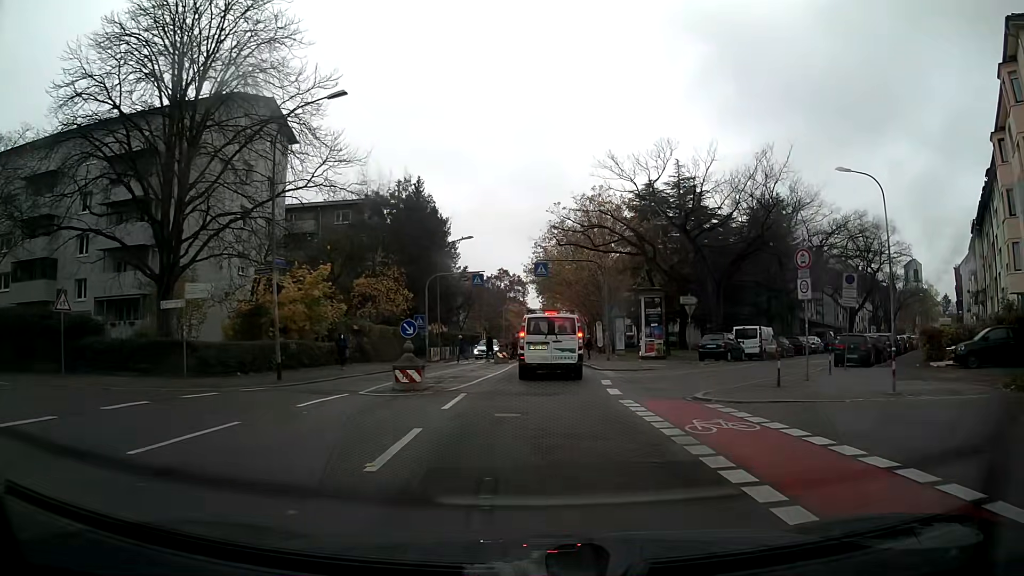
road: secondary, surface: asphalt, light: Day
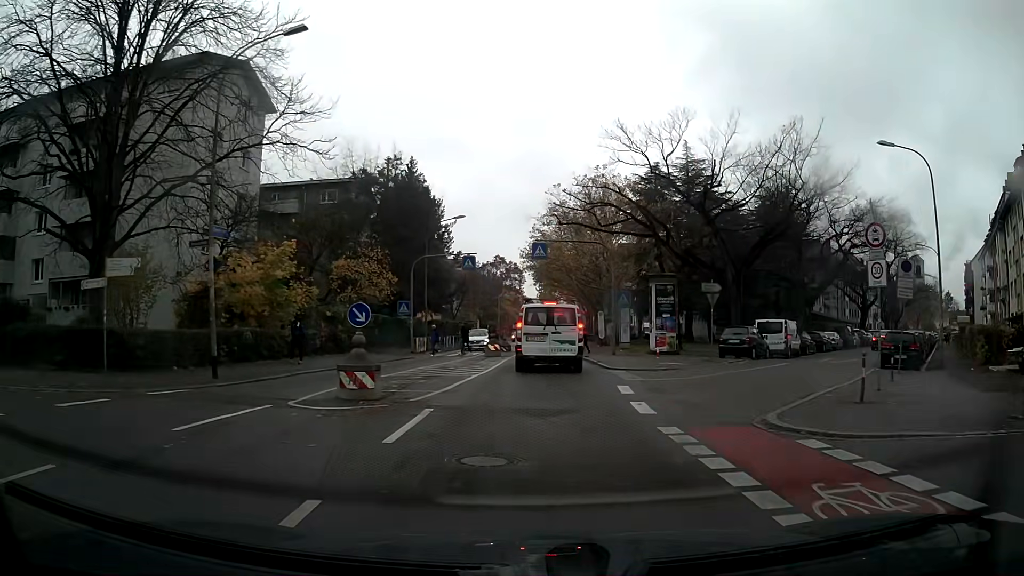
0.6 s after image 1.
(0.0, +4.5) m; 0°
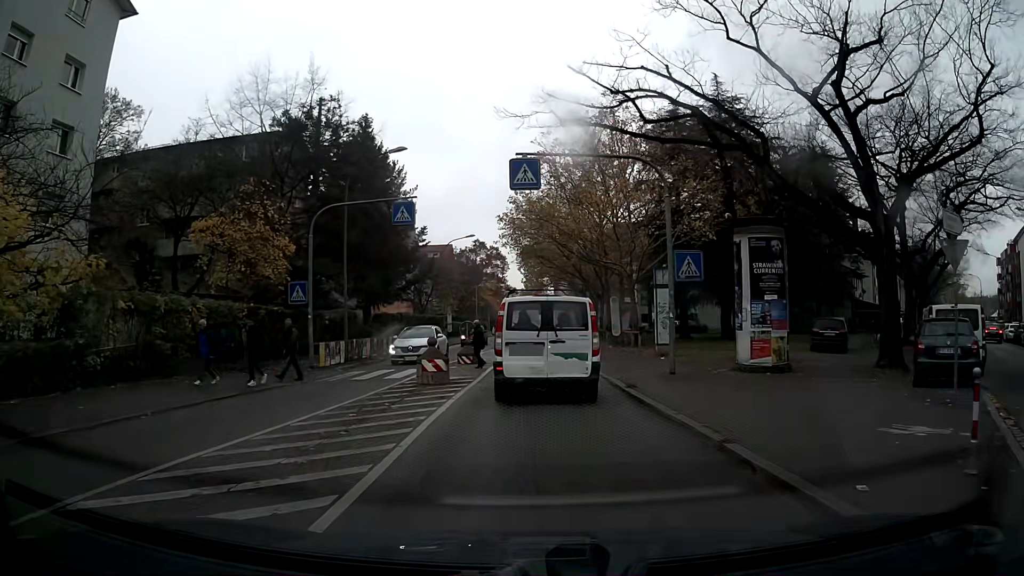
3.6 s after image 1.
(+0.1, +16.9) m; +1°
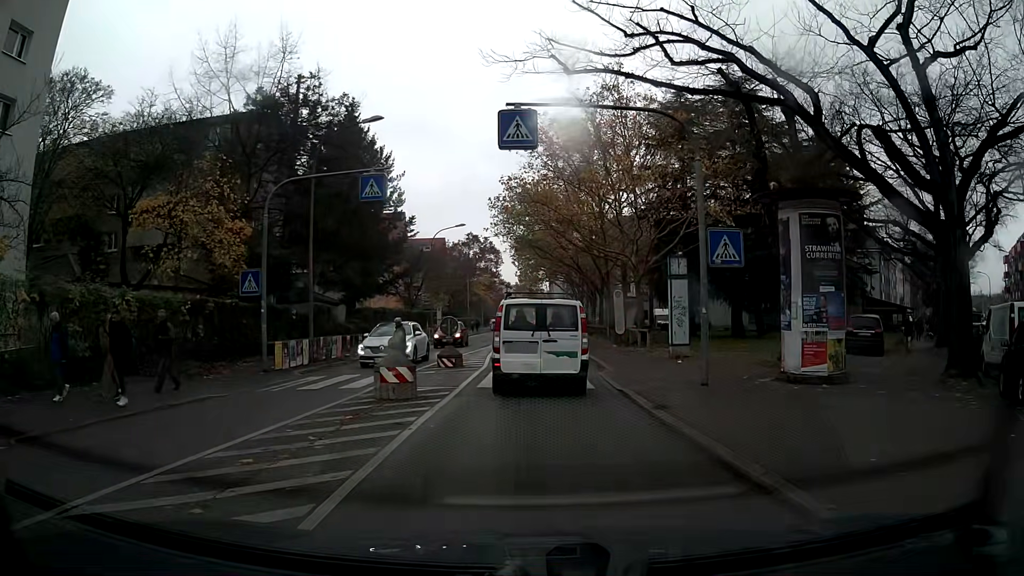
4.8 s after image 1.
(0.0, +3.9) m; +1°
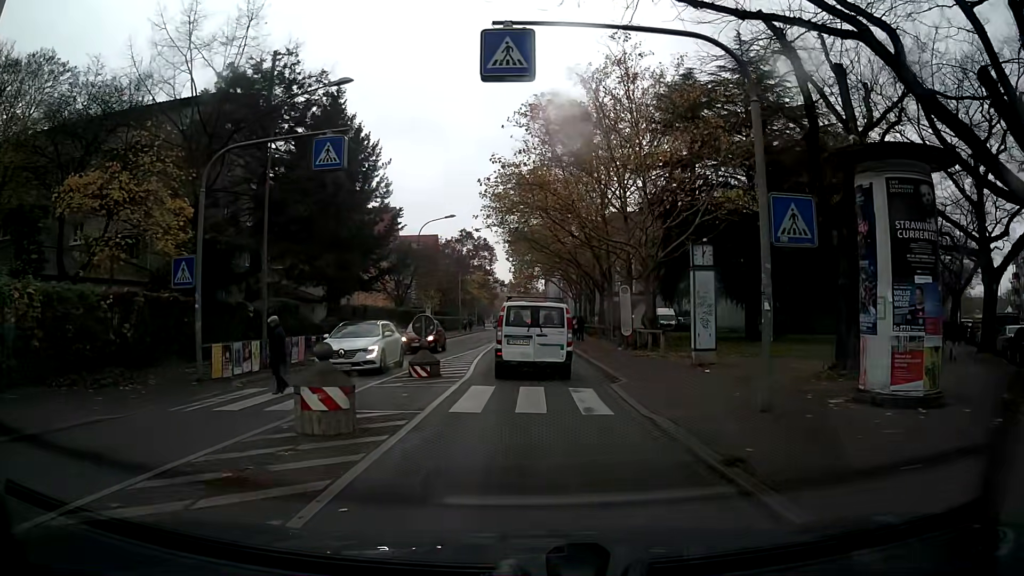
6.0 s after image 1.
(0.0, +4.2) m; 0°
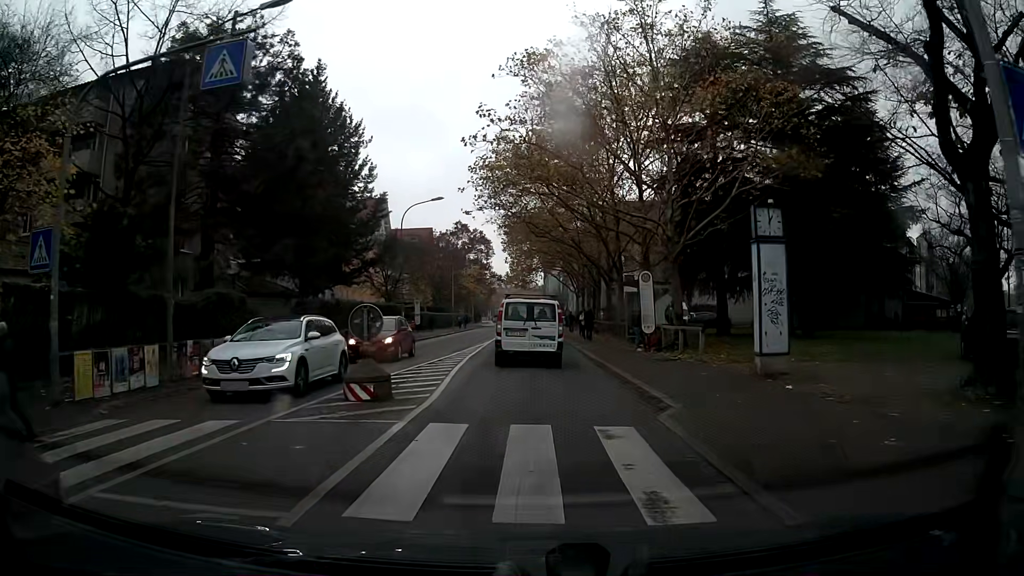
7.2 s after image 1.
(0.0, +6.1) m; 0°
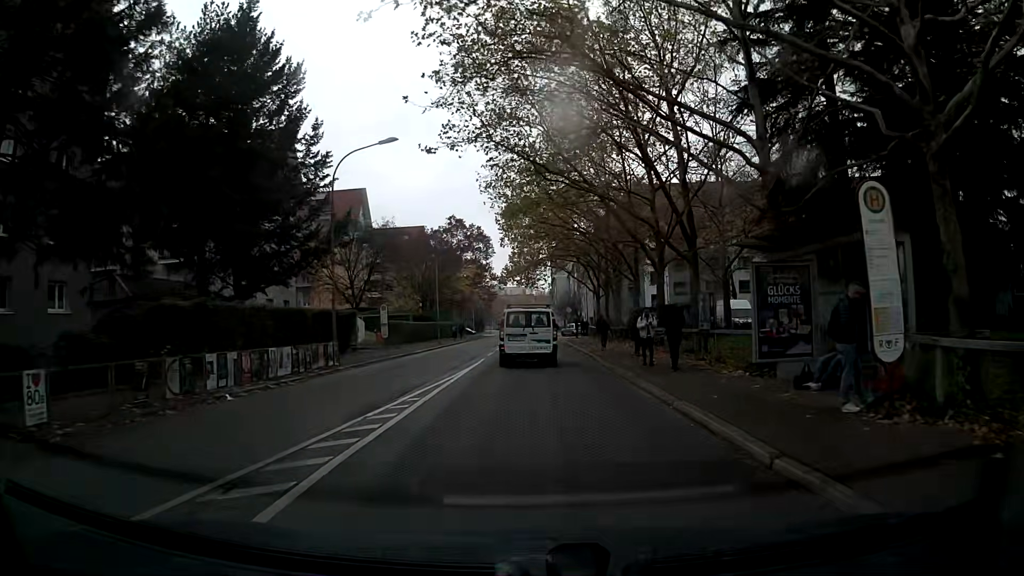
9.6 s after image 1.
(-0.1, +17.0) m; 0°
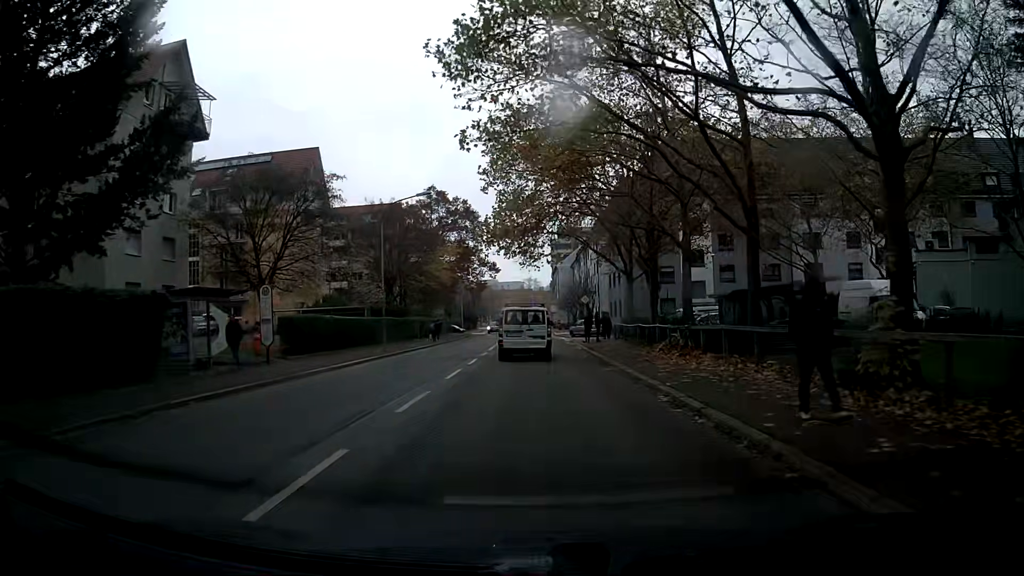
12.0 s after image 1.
(-0.2, +20.6) m; -1°
(0, +10) (0, +20) (+1, +30) (+1, +40) (+1, +50) (+1, +60) (+1, +70) (+1, +80) (+1, +90) (+1, +100) m
